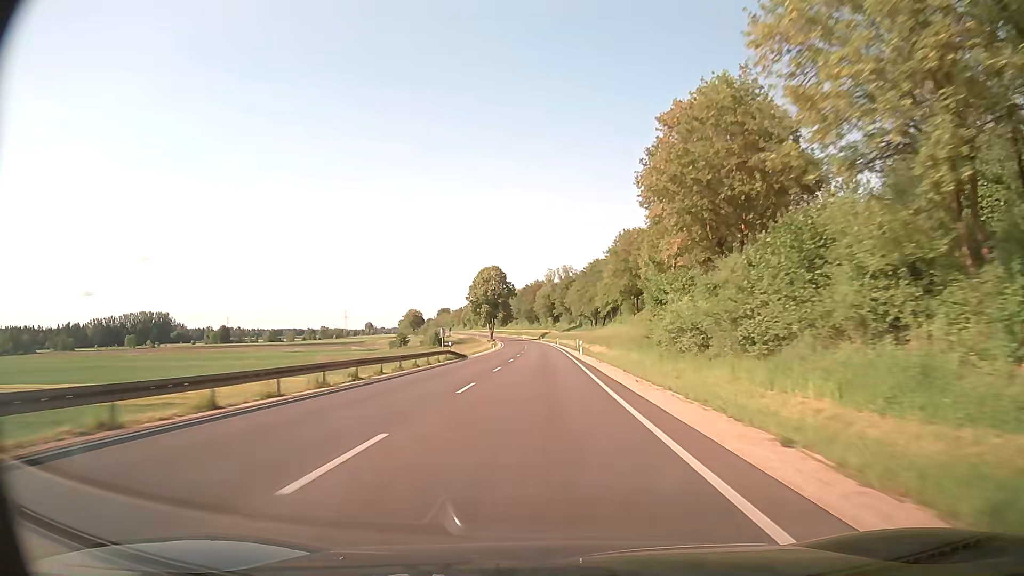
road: secondary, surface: asphalt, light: Day
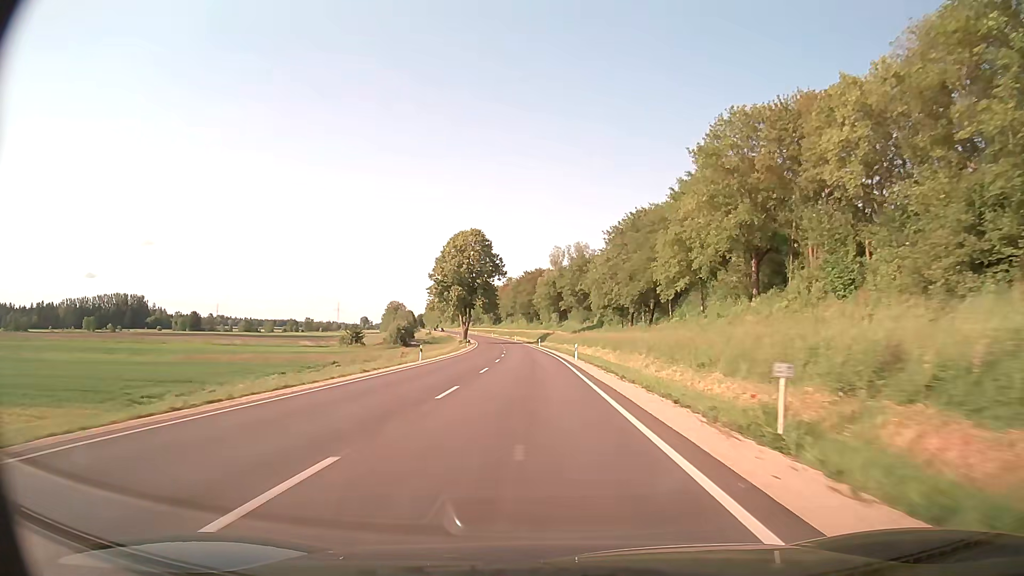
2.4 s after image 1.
(+0.1, +61.4) m; 0°
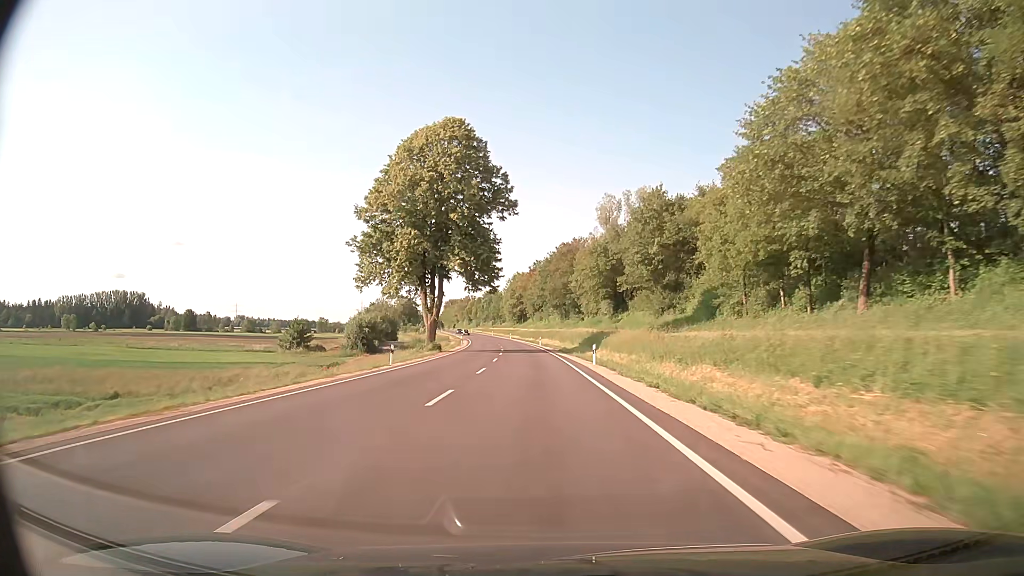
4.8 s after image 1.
(-1.4, +62.2) m; -3°
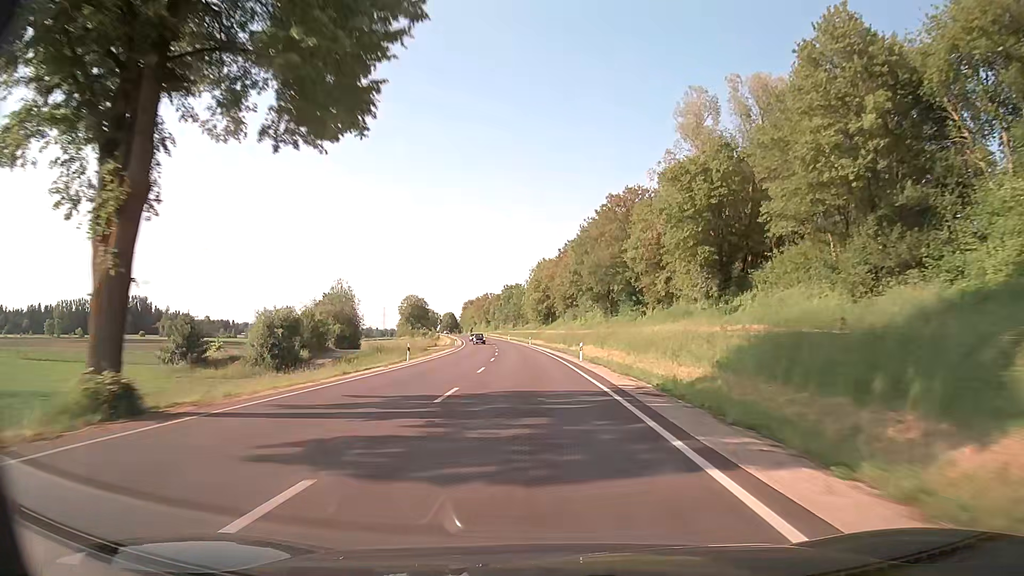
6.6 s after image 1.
(-0.9, +46.9) m; -2°
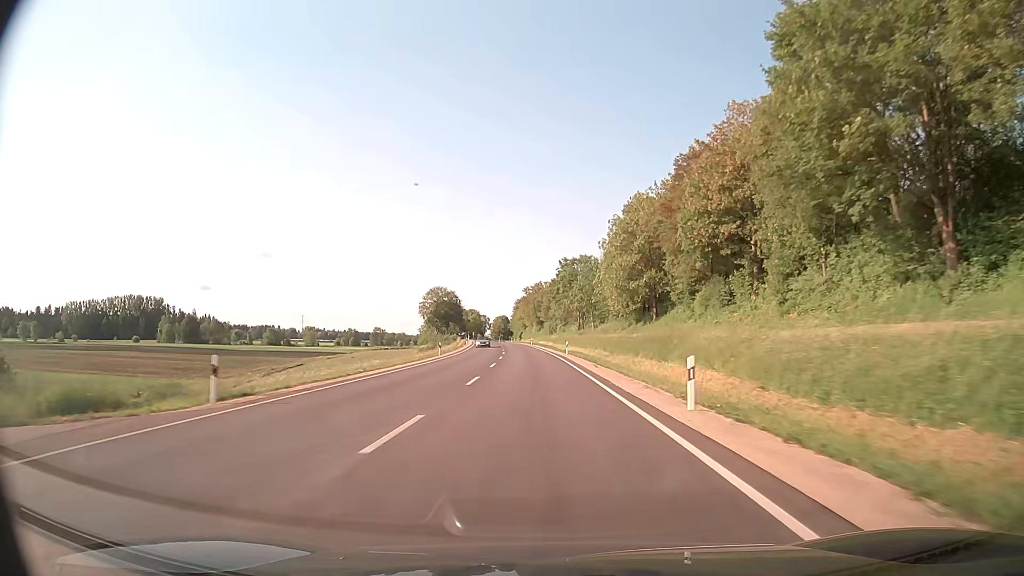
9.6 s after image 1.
(-3.7, +78.1) m; -5°
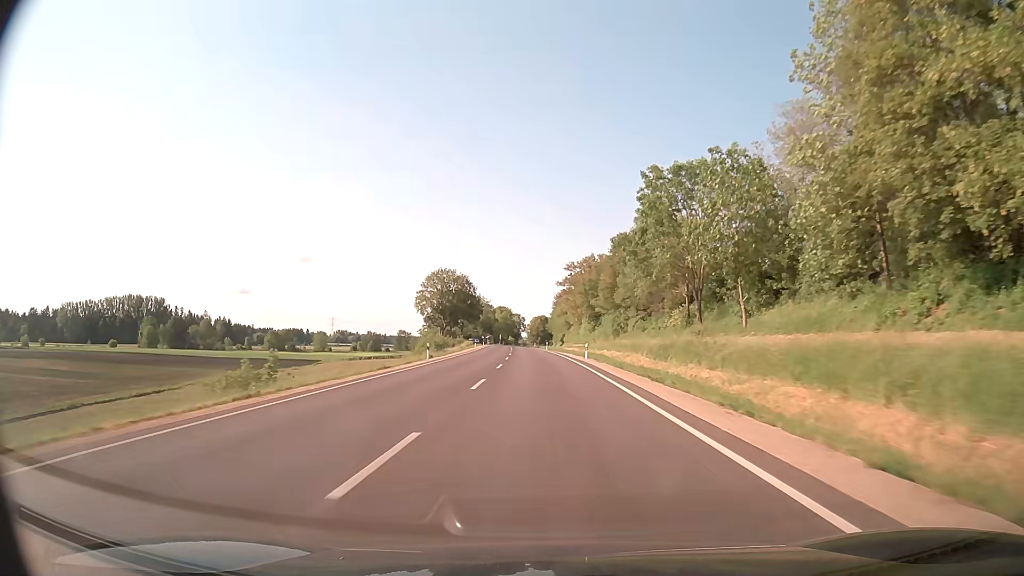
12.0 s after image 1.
(-2.2, +62.0) m; -4°
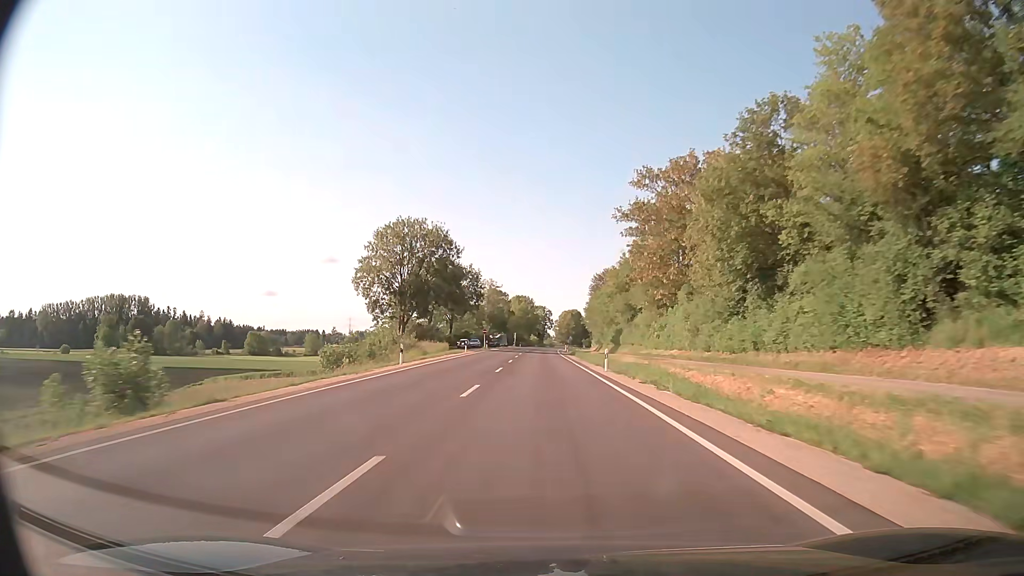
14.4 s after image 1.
(-1.3, +61.3) m; -2°
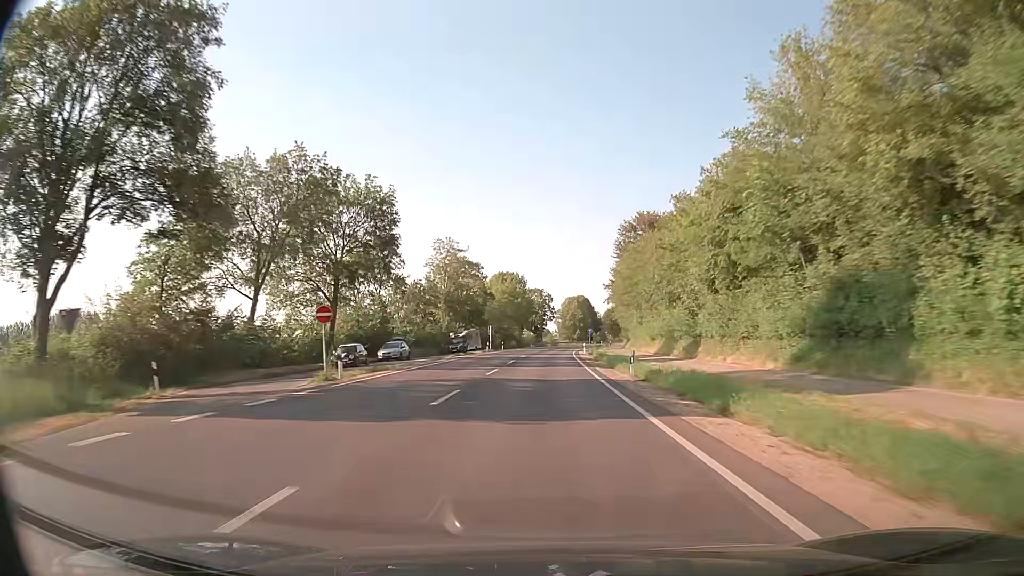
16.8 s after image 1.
(-0.1, +60.8) m; 0°
(0, +10) (0, +20) (0, +30) (0, +40) (0, +50) (+1, +60) (+1, +70) (+1, +80) (+2, +90) (+3, +100) m
